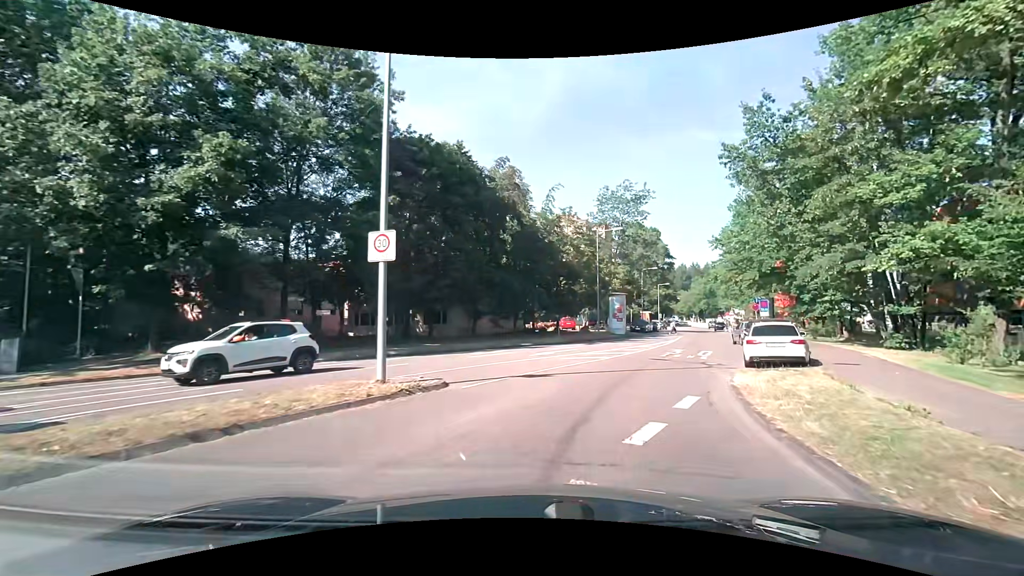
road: residential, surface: asphalt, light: Day
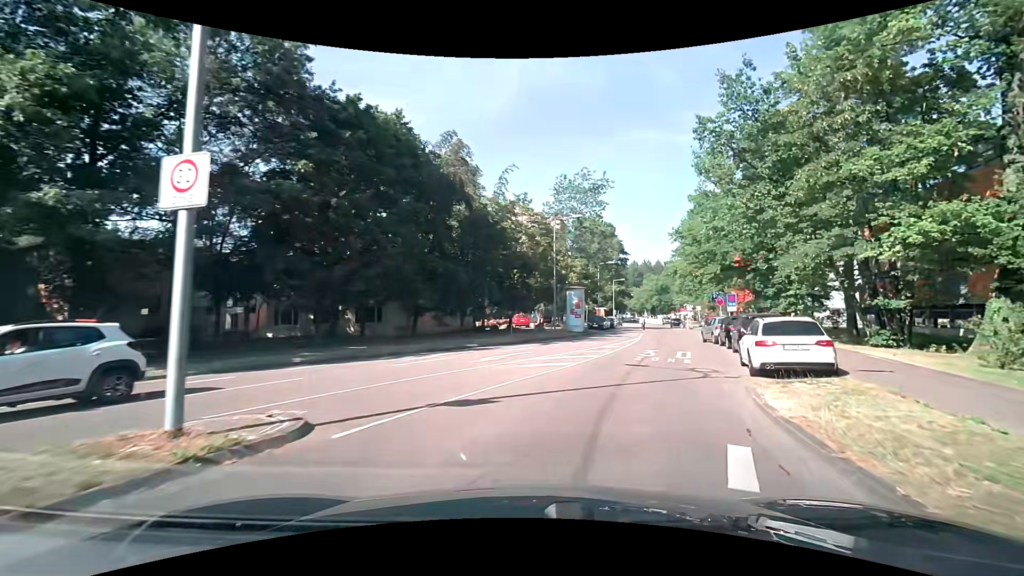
(+0.2, +4.4) m; +6°
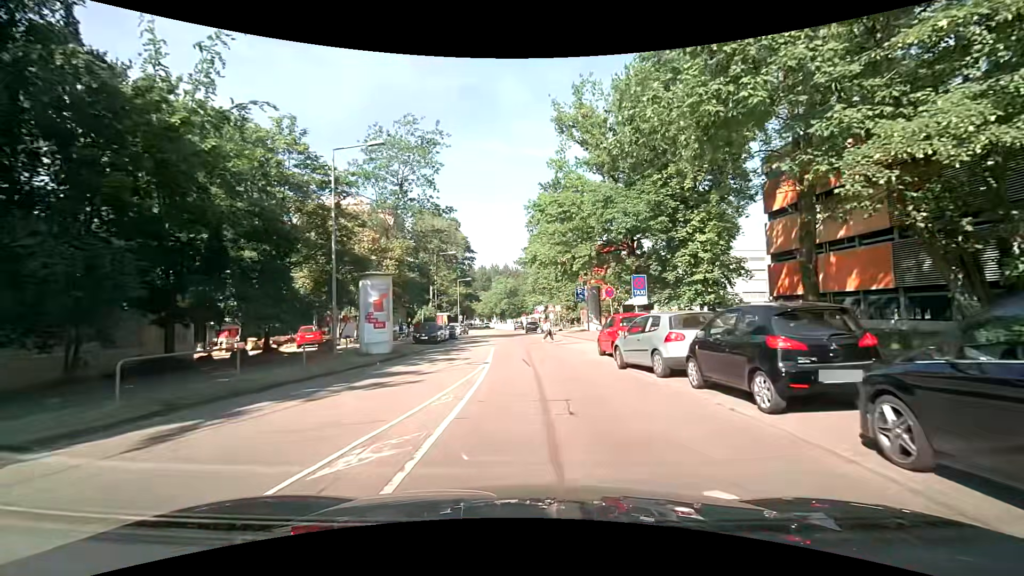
(+3.2, +17.4) m; +16°
(0, +10) (0, +20) (0, +30) (-1, +40) (-1, +50) (-2, +60) (-3, +70) (-4, +80) (-5, +90) (-6, +100) m
